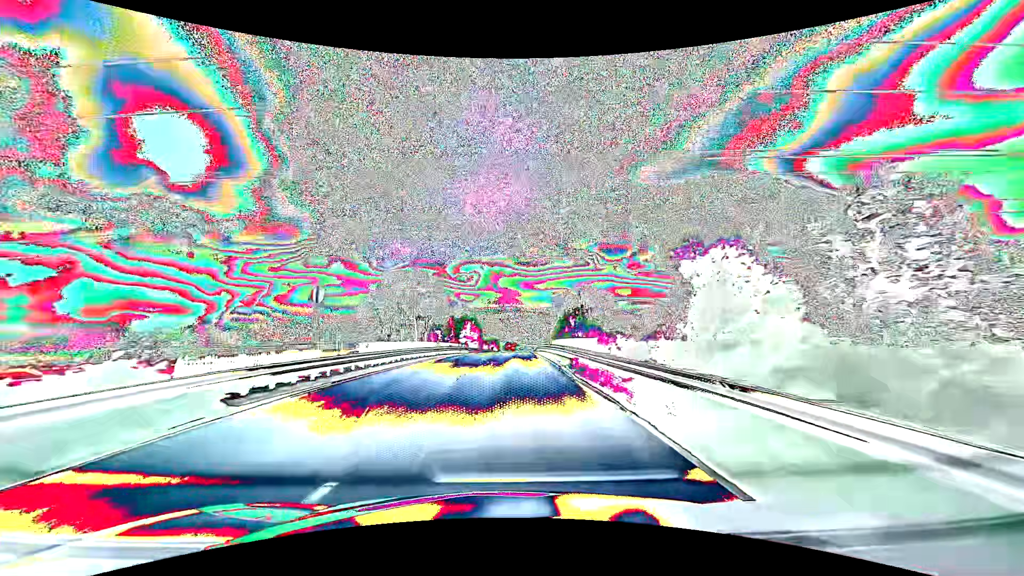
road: primary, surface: asphalt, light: Day
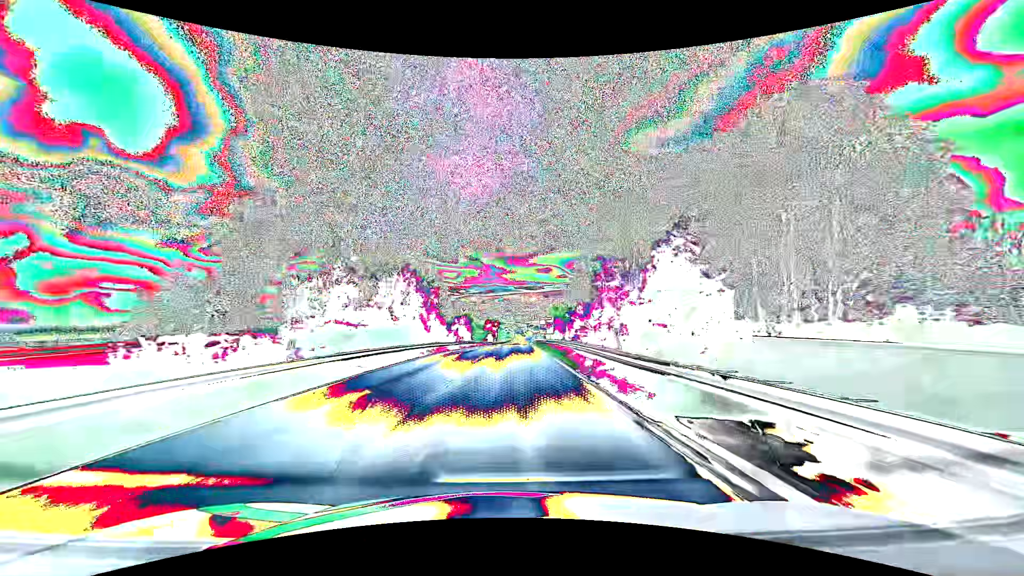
(+0.8, +63.2) m; +2°
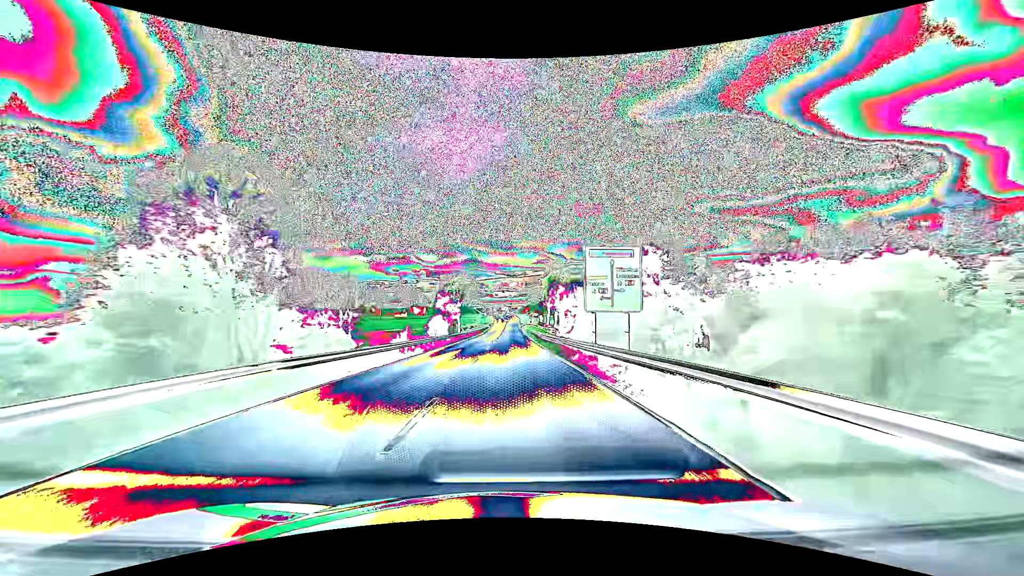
(+1.1, +75.8) m; +2°
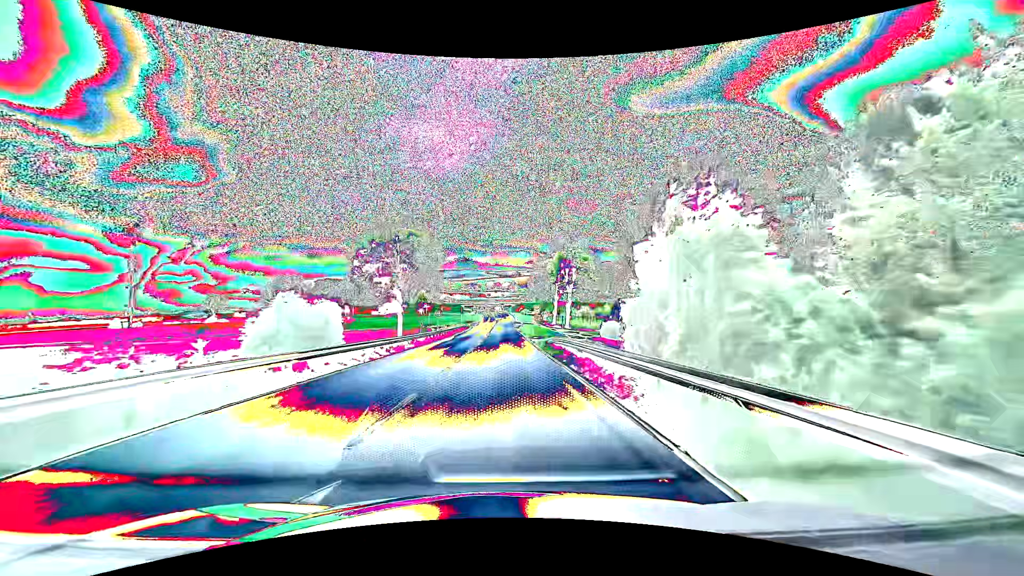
(+0.6, +41.7) m; +1°
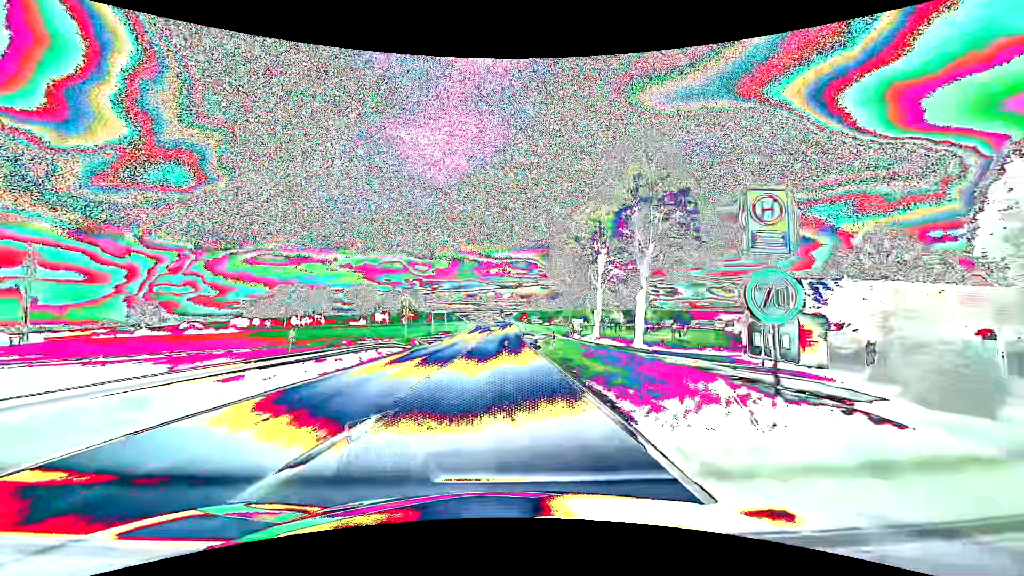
(0.0, +49.8) m; 0°
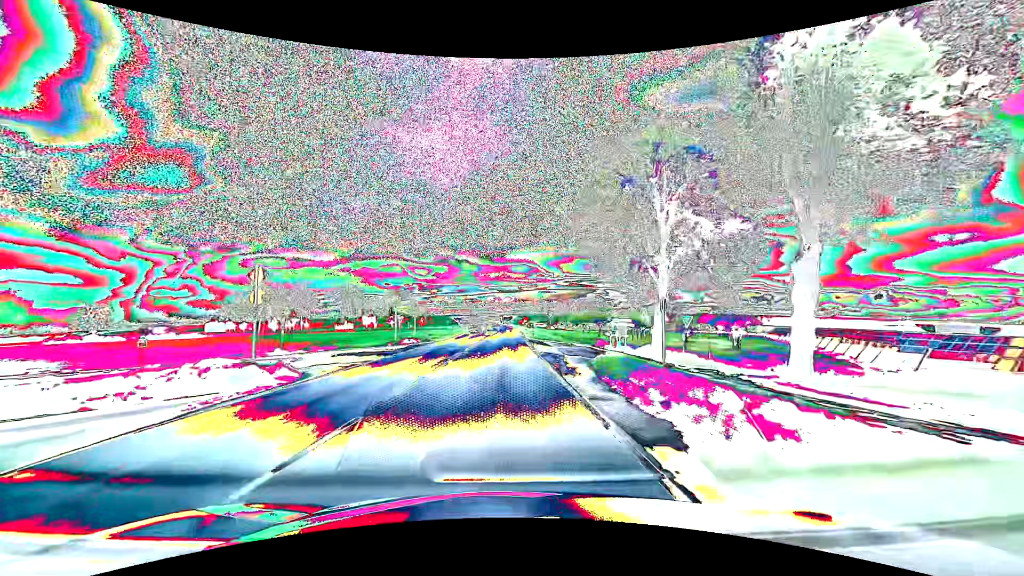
(0.0, +23.8) m; 0°
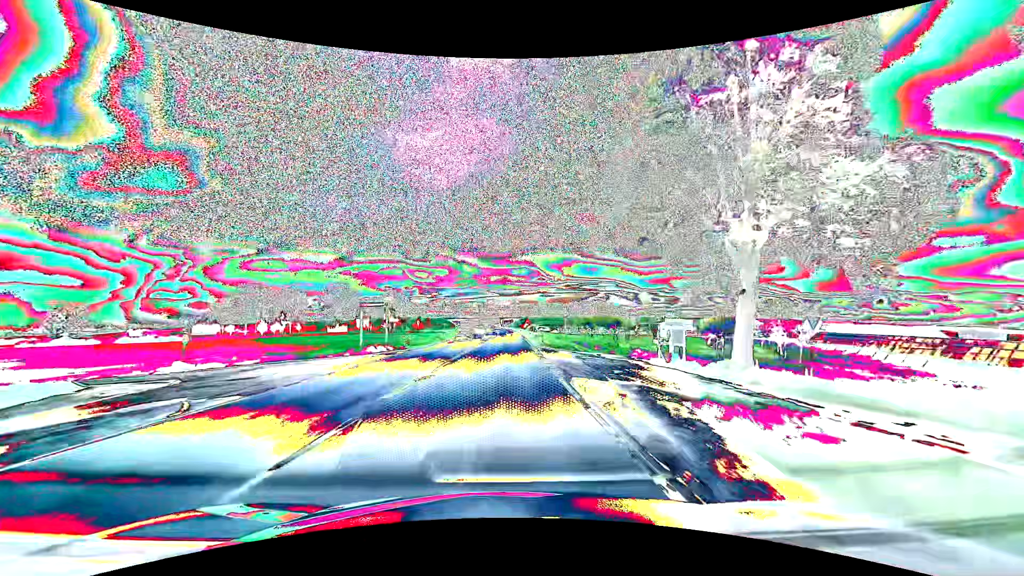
(0.0, +12.0) m; 0°
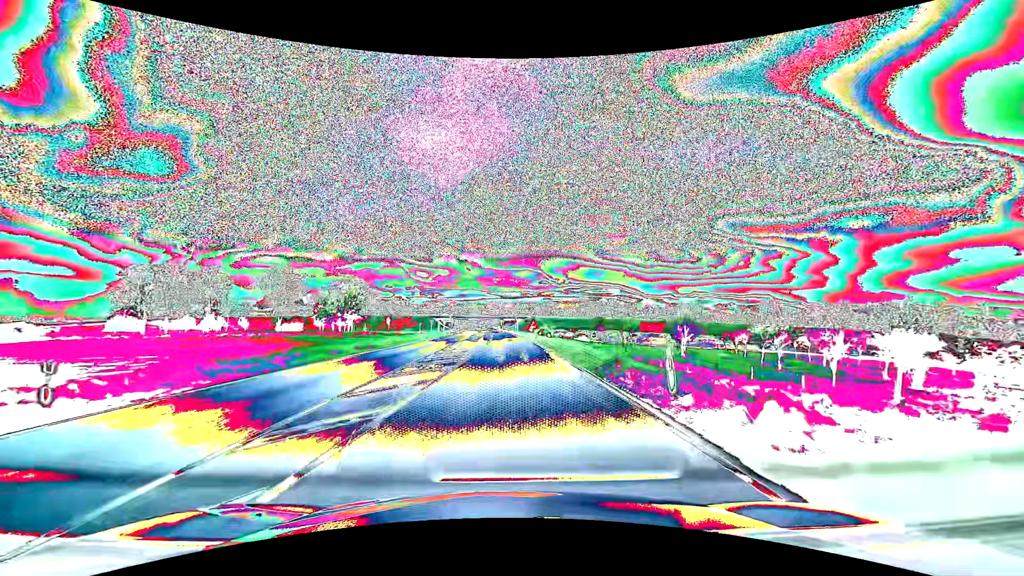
(0.0, +57.4) m; 0°
(0, +10) (0, +20) (0, +30) (0, +40) (0, +50) (0, +60) (0, +70) (-1, +80) (-1, +90) (-1, +100) m
